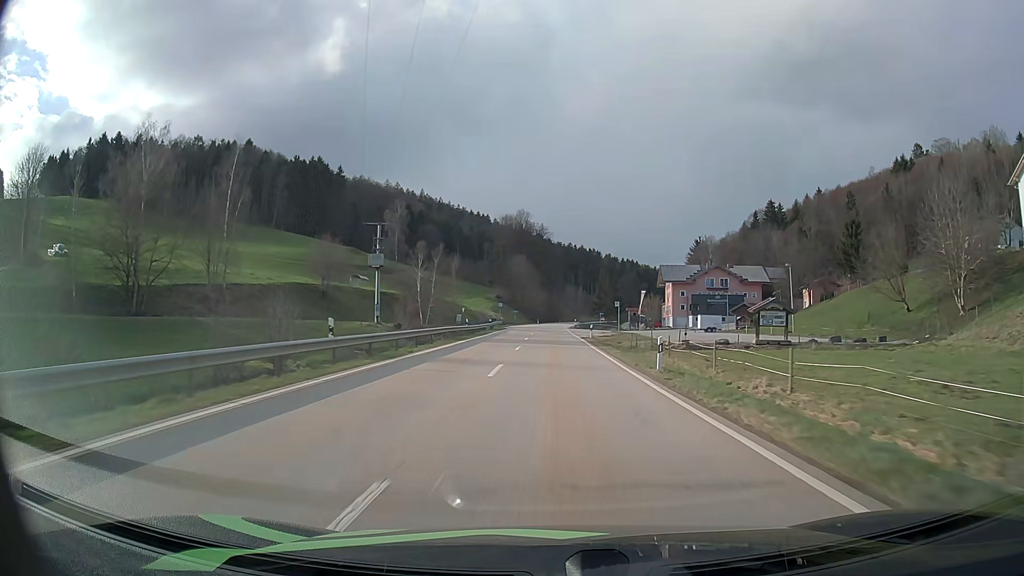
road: secondary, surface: asphalt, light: Day
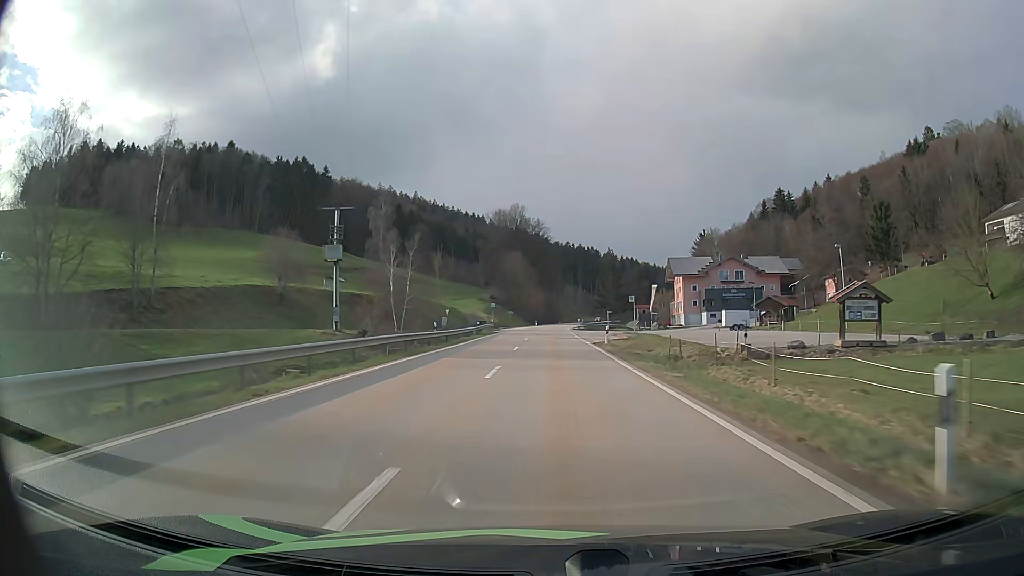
(0.0, +14.0) m; 0°
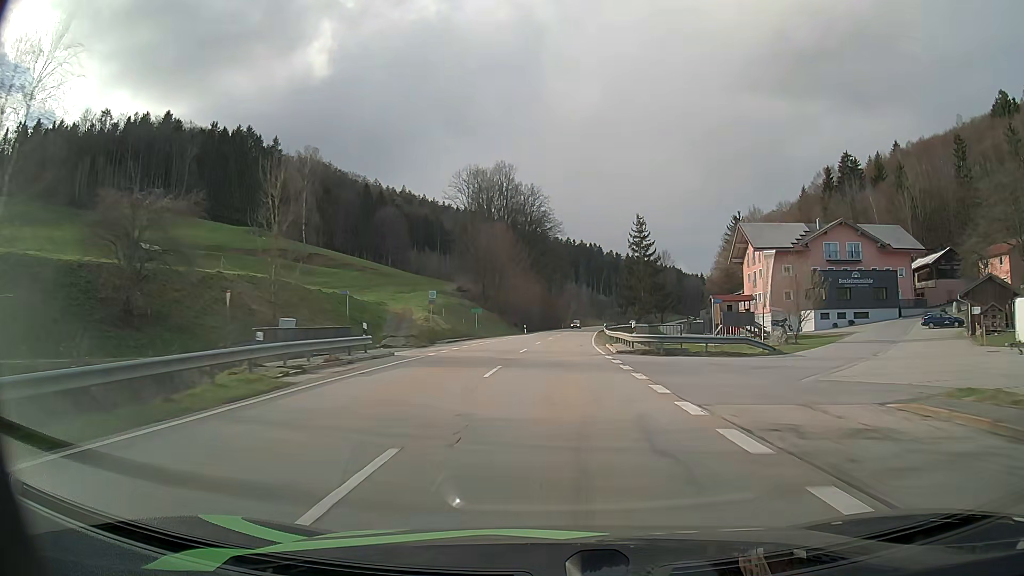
(+0.1, +56.0) m; 0°
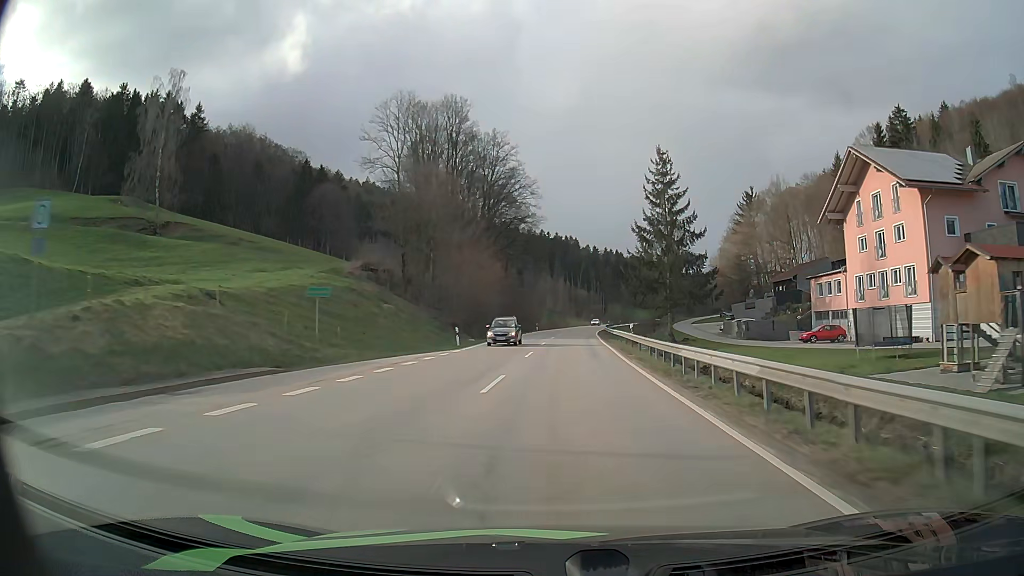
(+0.7, +42.1) m; +2°
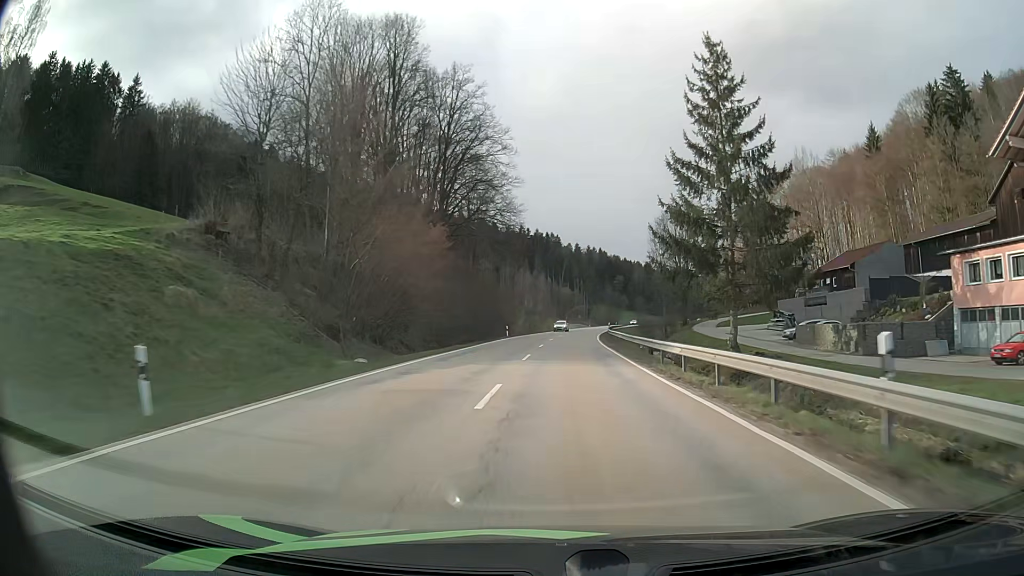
(+0.5, +28.2) m; +2°
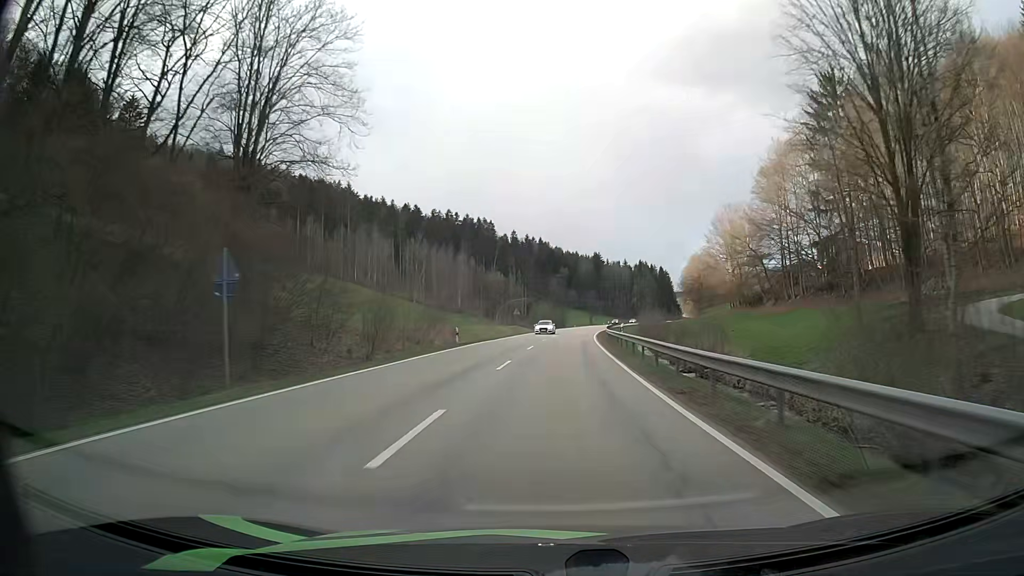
(+3.3, +70.7) m; +5°
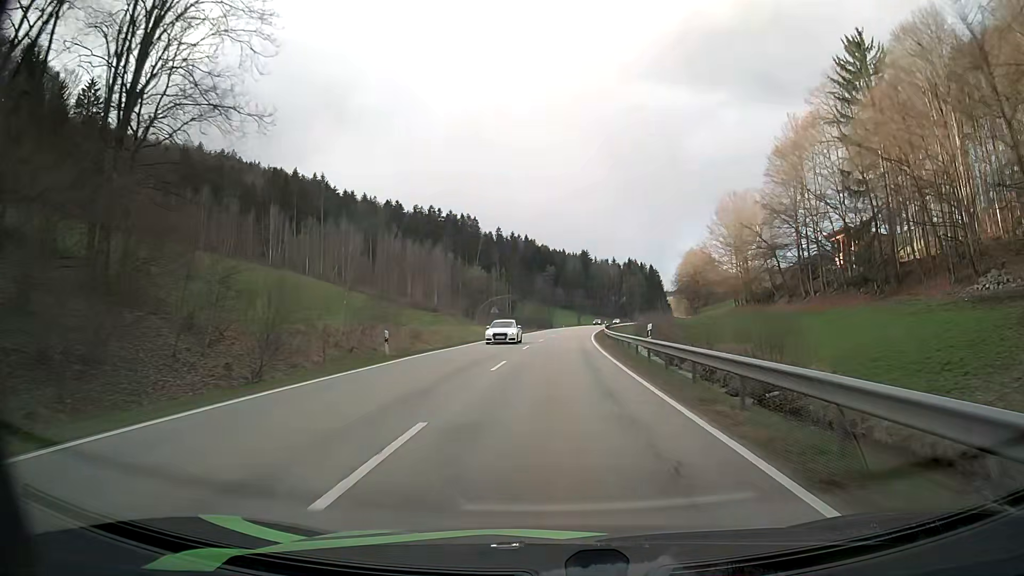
(+0.1, +14.2) m; +1°
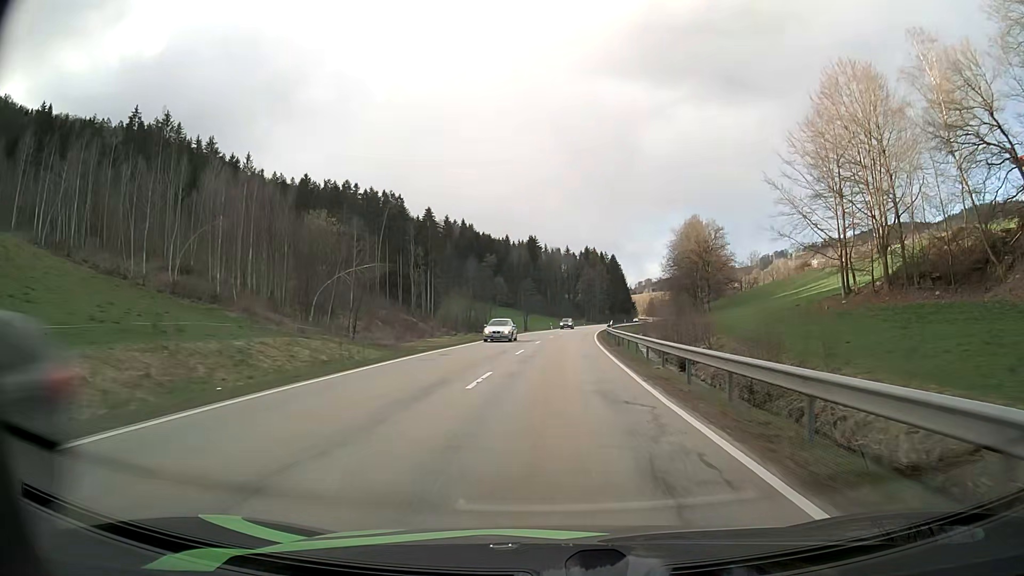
(+3.2, +71.5) m; +5°
(0, +10) (0, +20) (+1, +30) (+1, +40) (+2, +50) (+2, +60) (+3, +70) (+4, +80) (+5, +90) (+6, +100) m
